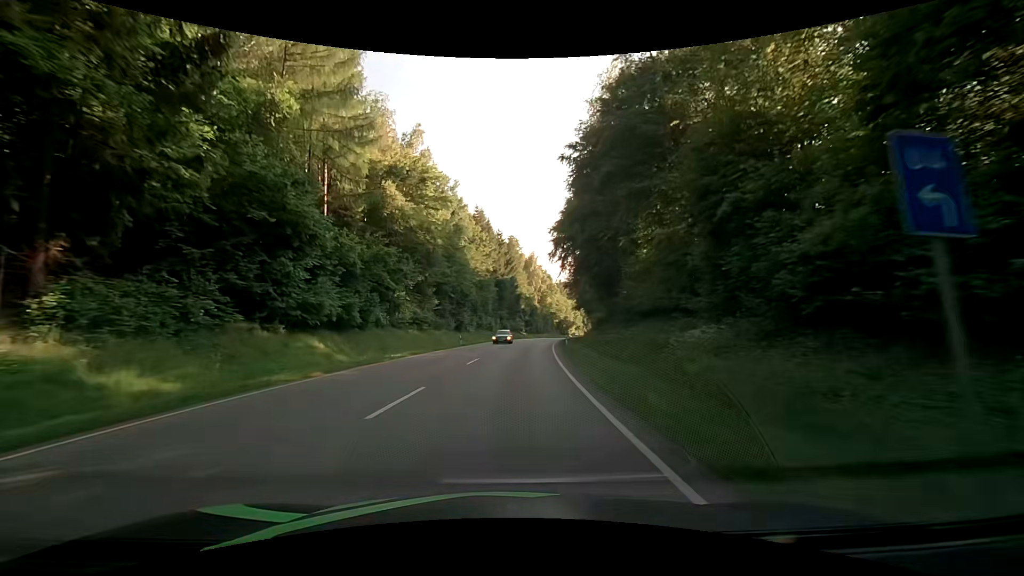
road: secondary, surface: asphalt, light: Day
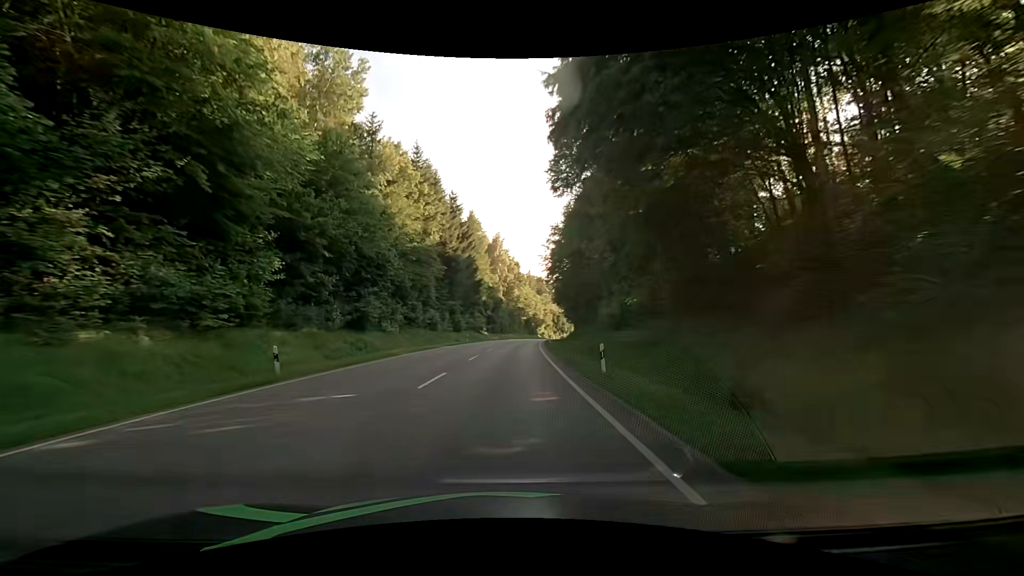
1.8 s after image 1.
(+1.5, +32.4) m; +5°
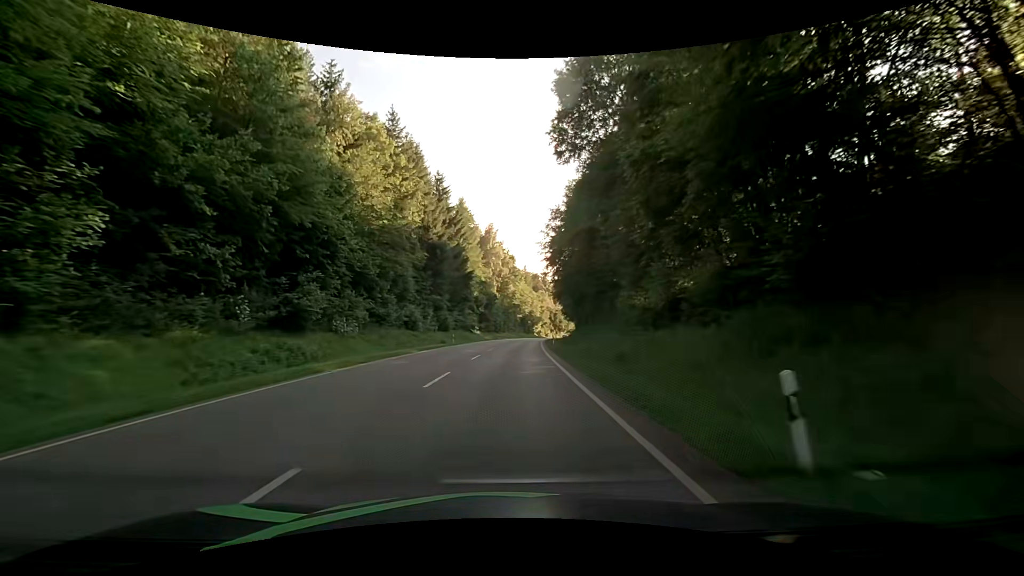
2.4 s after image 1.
(0.0, +10.8) m; +1°
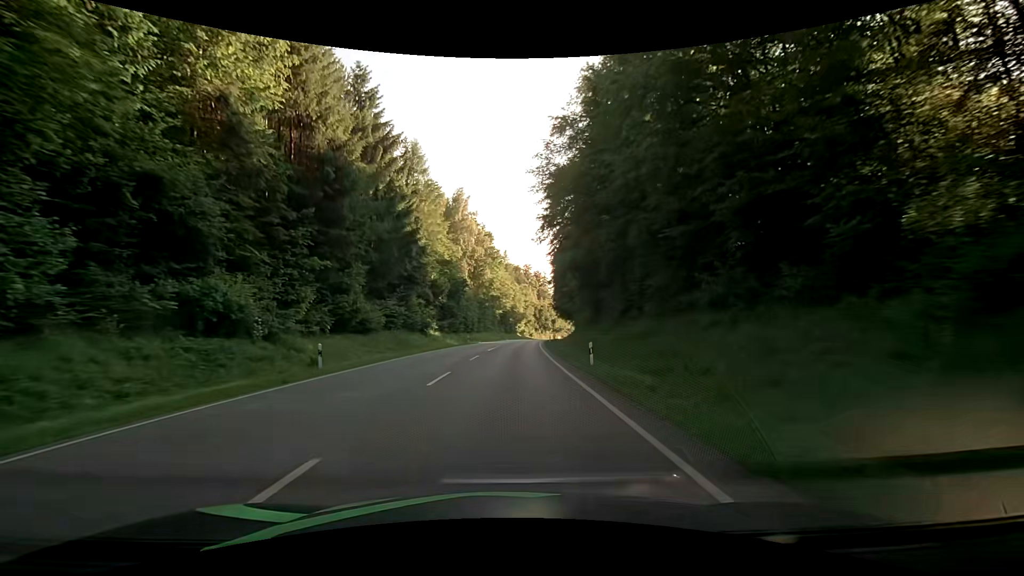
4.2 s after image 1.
(+0.6, +32.5) m; +1°
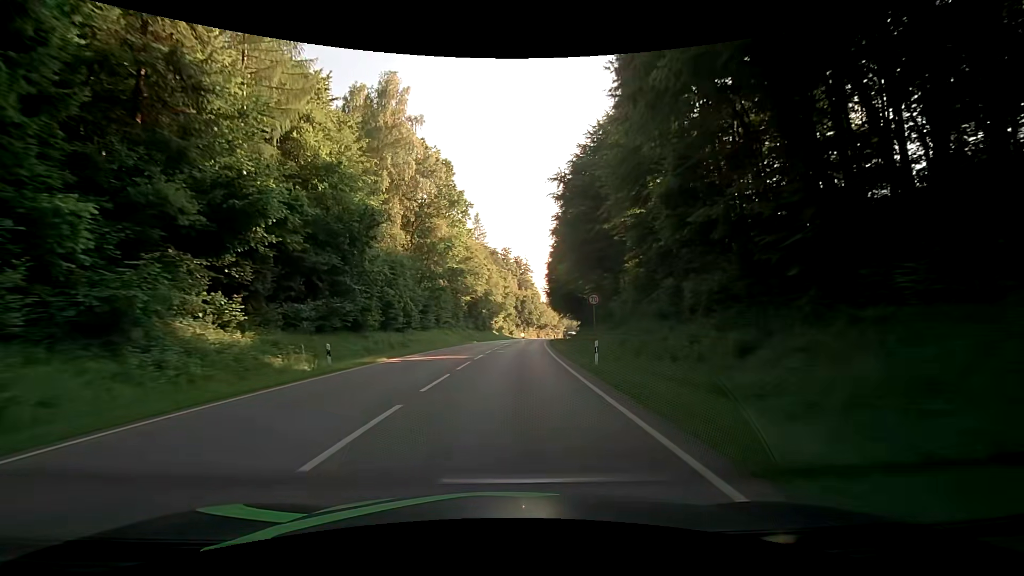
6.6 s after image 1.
(+1.5, +43.2) m; +3°
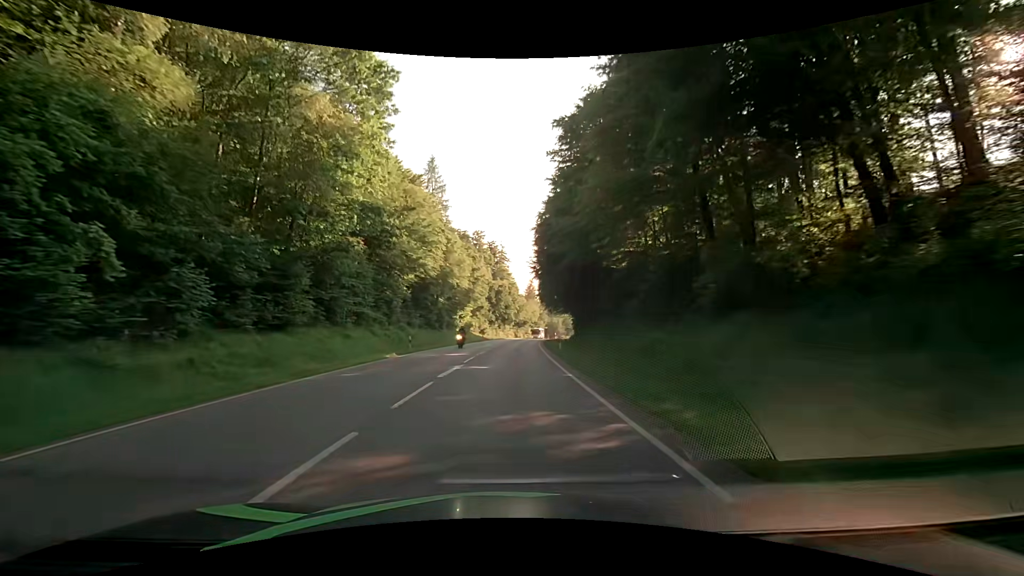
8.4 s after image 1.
(+0.8, +32.4) m; +3°
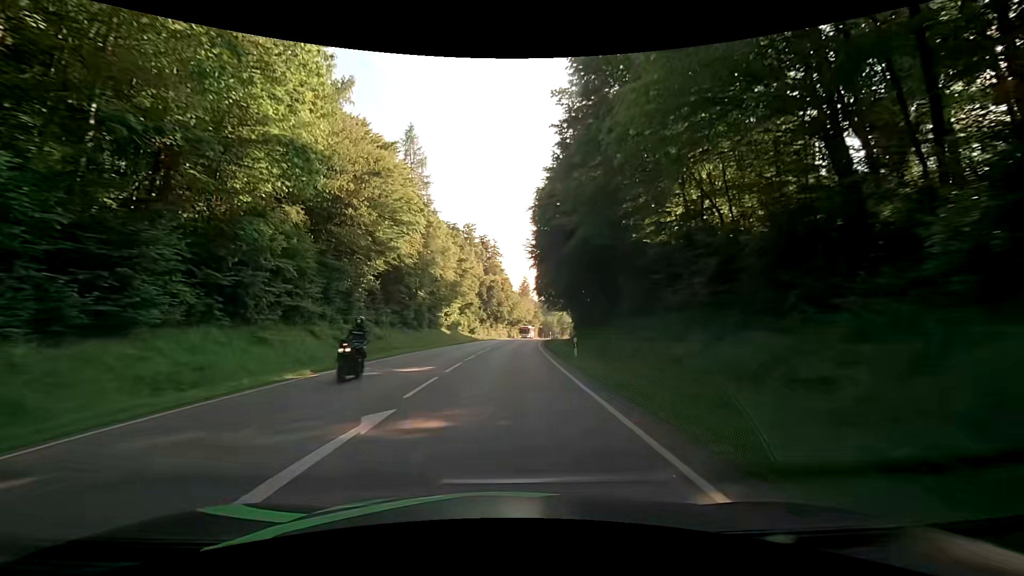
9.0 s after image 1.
(0.0, +10.8) m; +1°
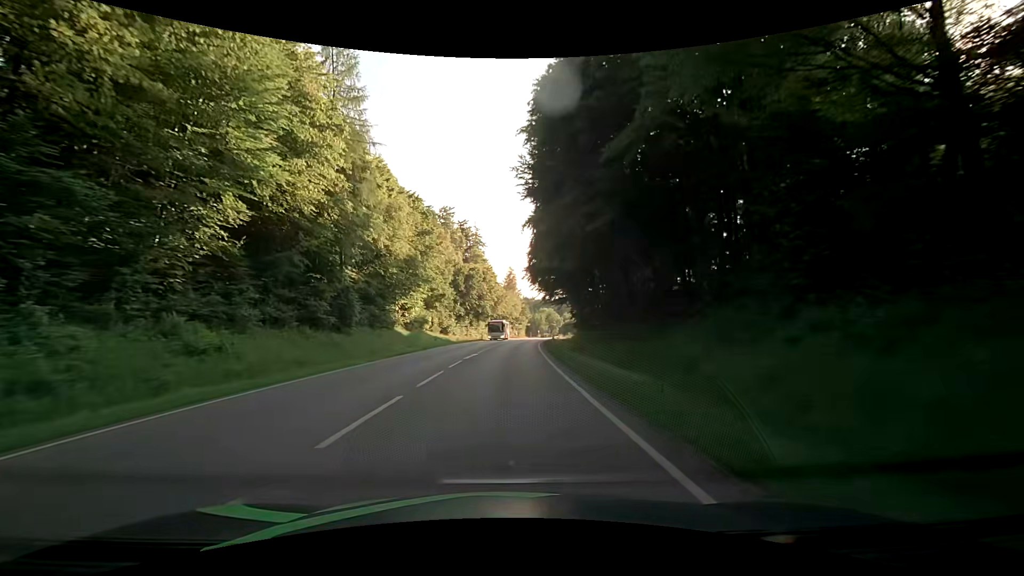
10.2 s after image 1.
(+0.4, +21.7) m; +2°
(0, +10) (0, +20) (0, +30) (+1, +40) (+1, +50) (+2, +60) (+3, +70) (+3, +80) (+4, +90) (+6, +100) m
